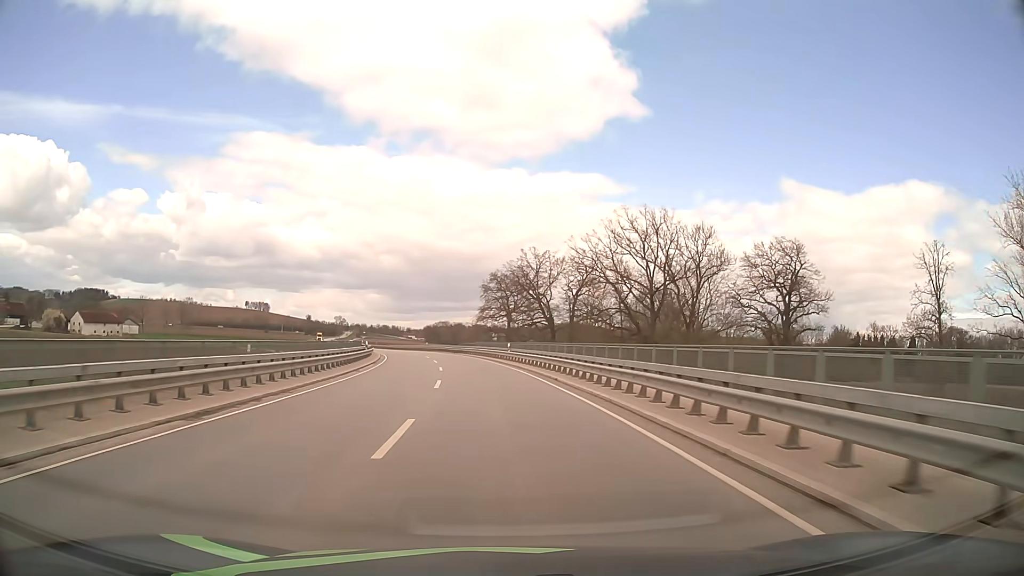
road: secondary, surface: asphalt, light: Day
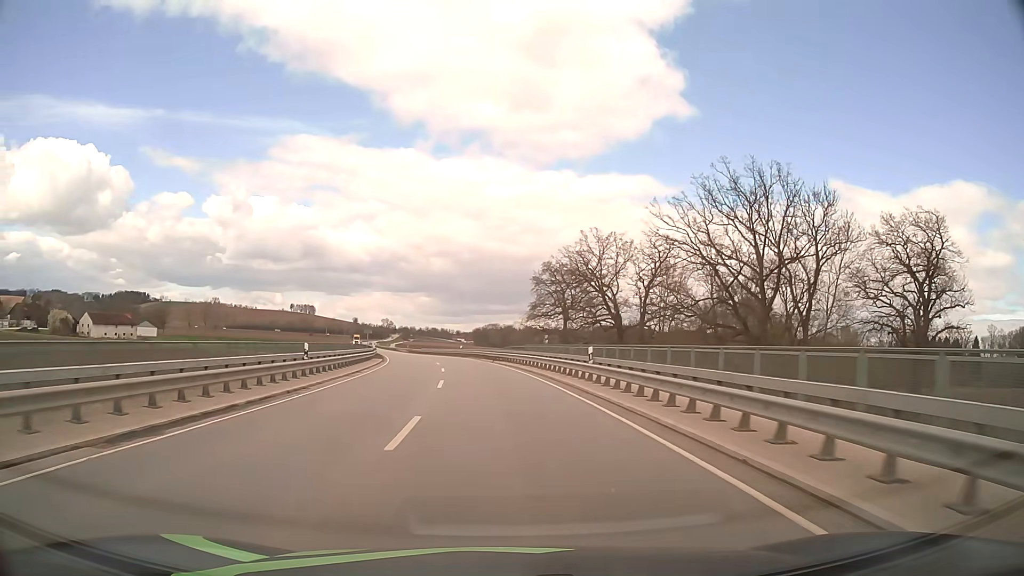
(-0.8, +23.4) m; -4°
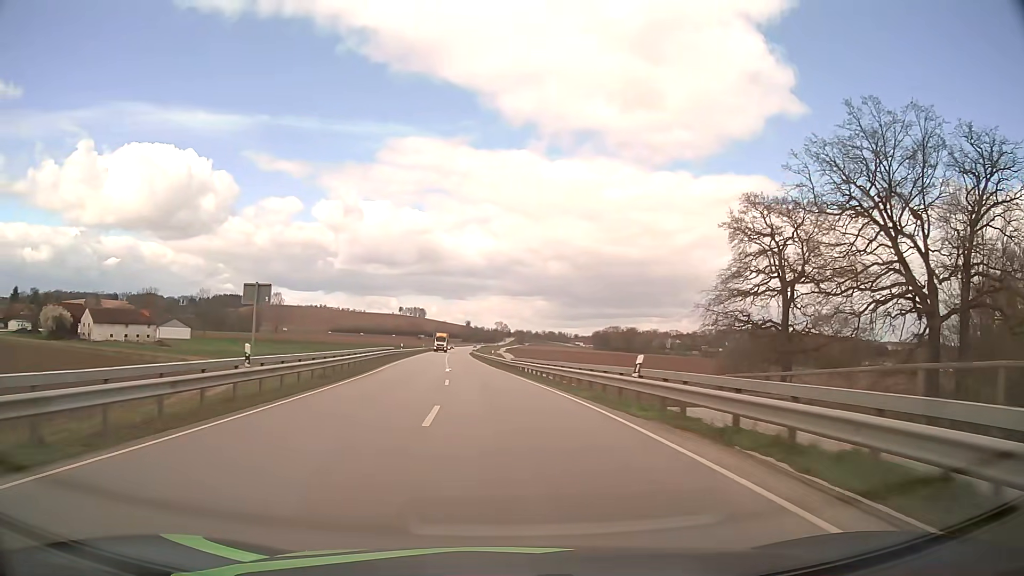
(-5.2, +58.2) m; -10°
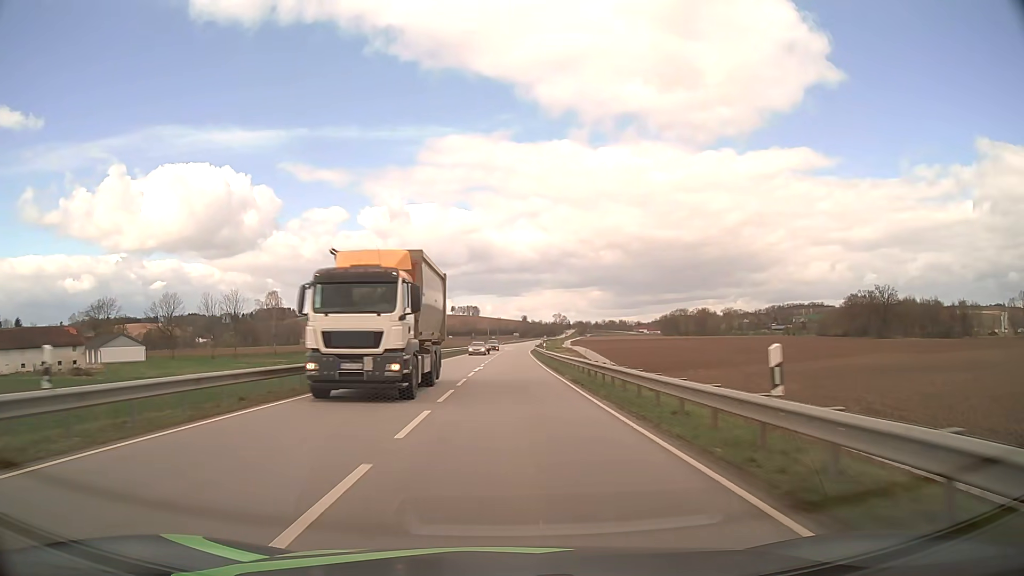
(-3.5, +59.1) m; -5°
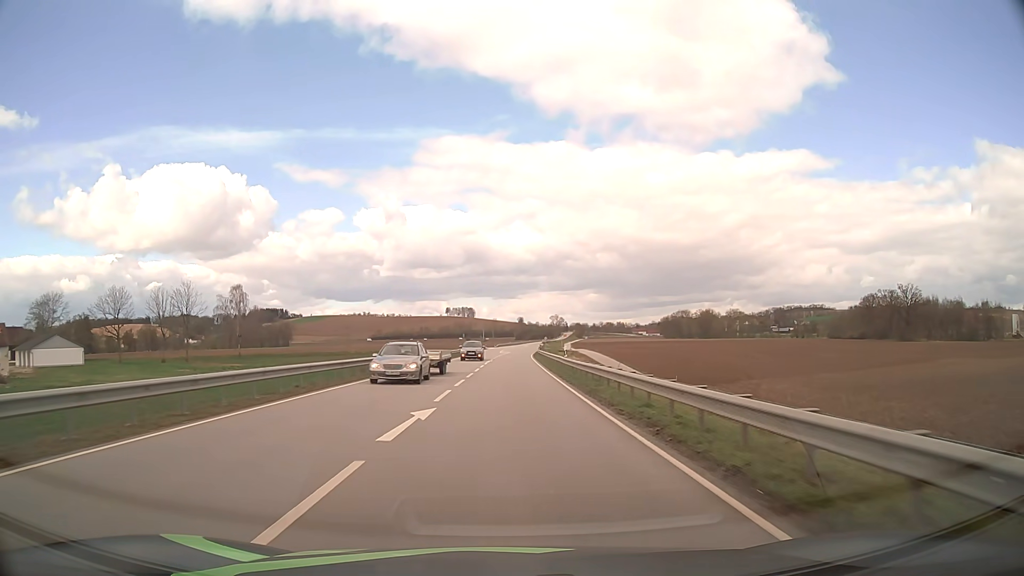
(0.0, +24.0) m; 0°
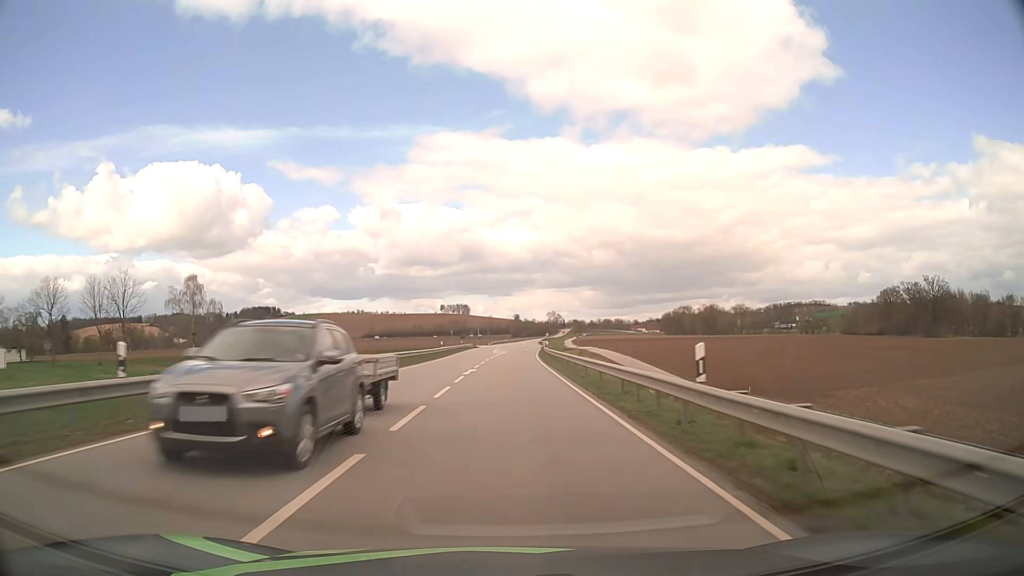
(+0.1, +24.1) m; 0°
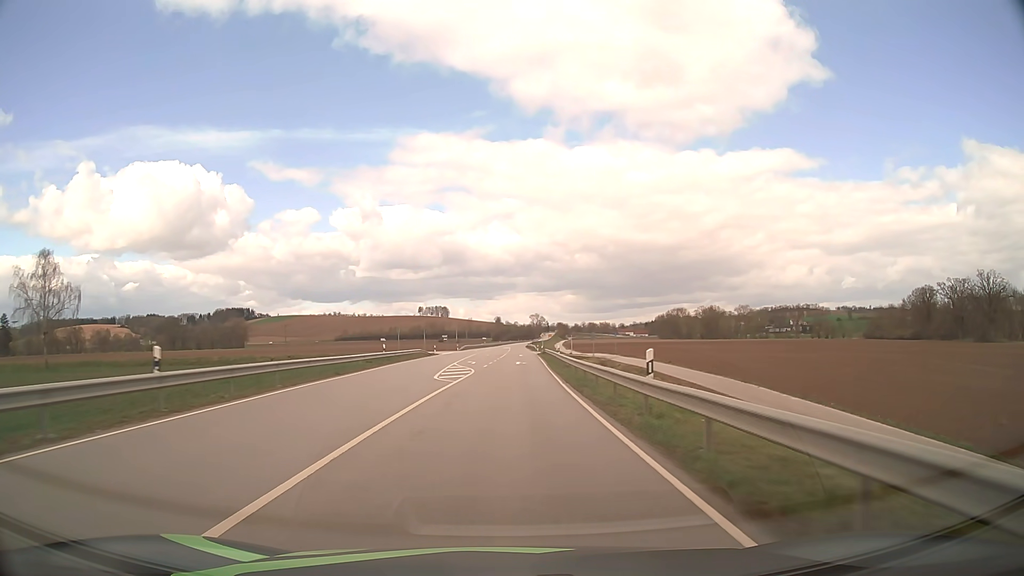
(+0.6, +48.7) m; +2°
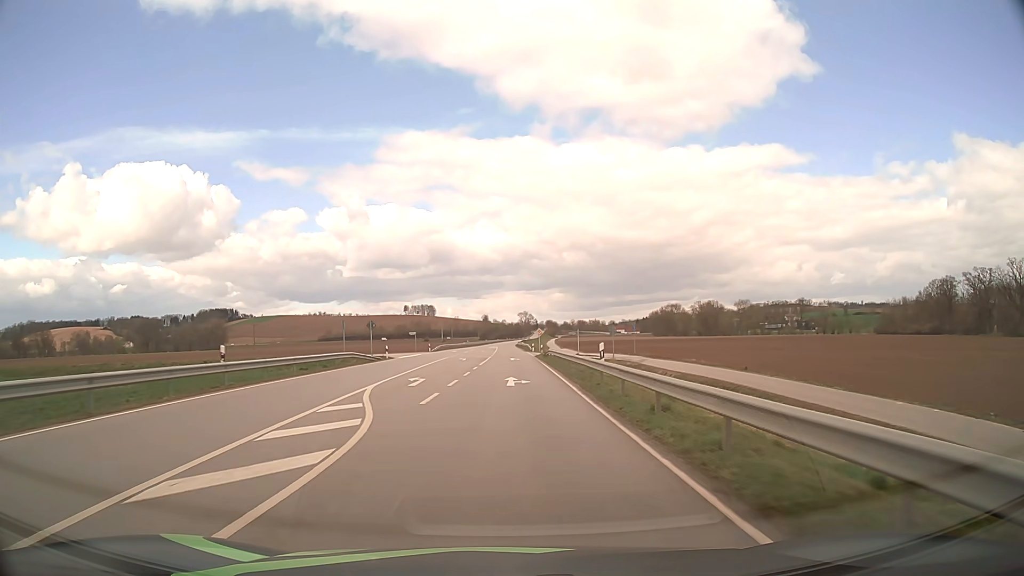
(+0.2, +24.7) m; +1°
(0, +10) (0, +20) (0, +30) (0, +40) (0, +50) (0, +60) (0, +70) (0, +80) (0, +90) (0, +100) m
